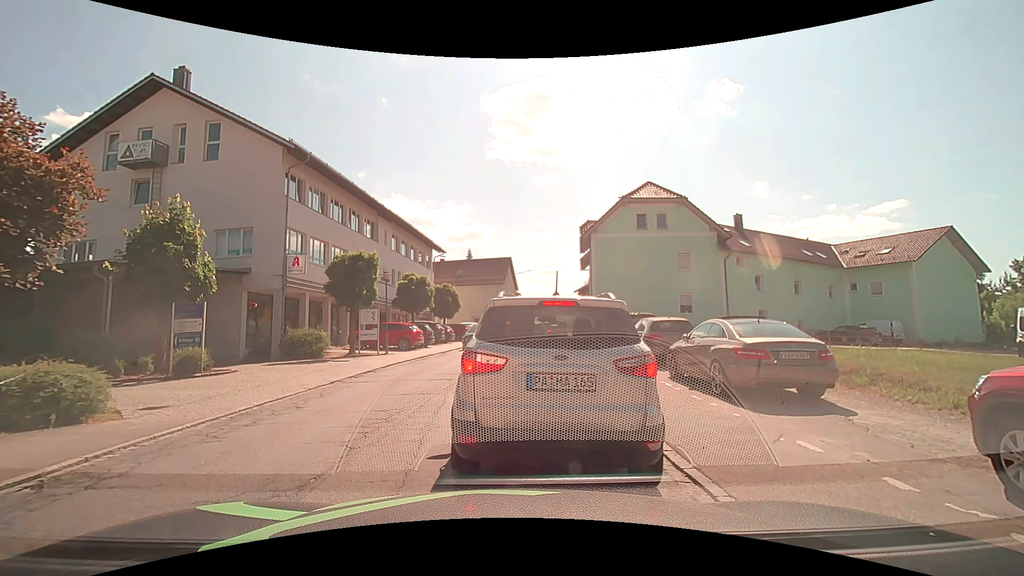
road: secondary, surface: asphalt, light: Day
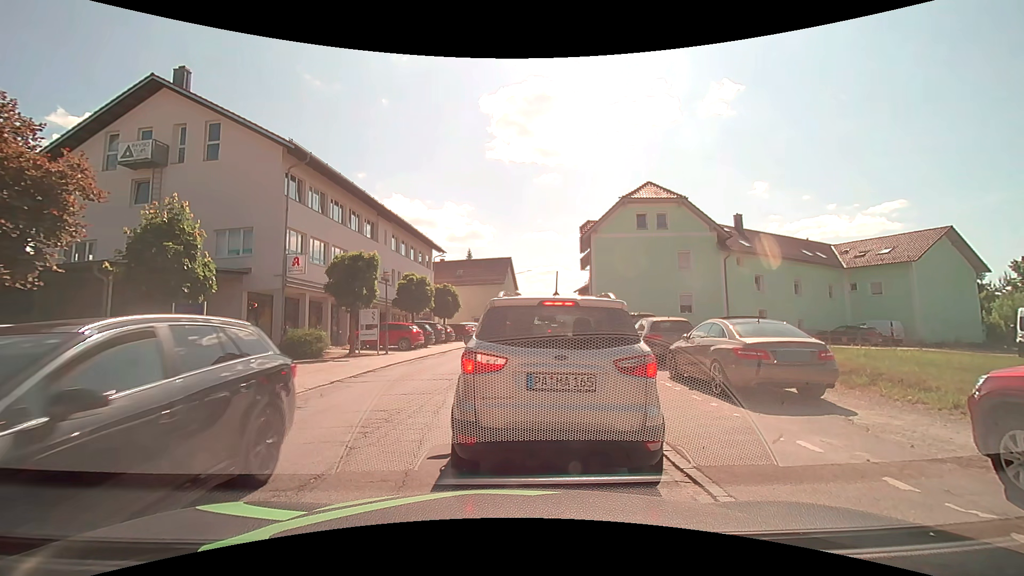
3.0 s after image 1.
(0.0, 0.0) m; 0°
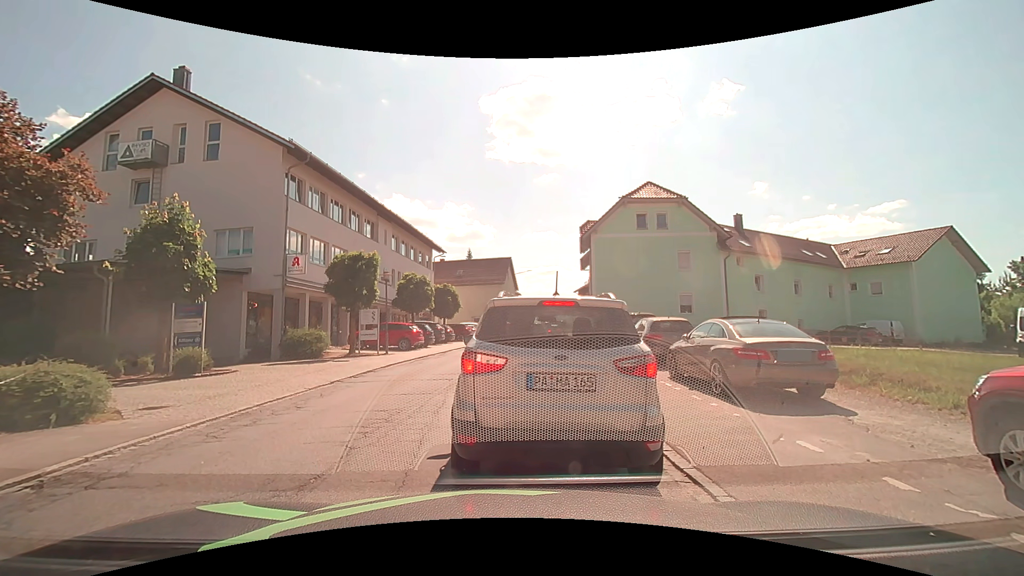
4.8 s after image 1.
(0.0, 0.0) m; 0°
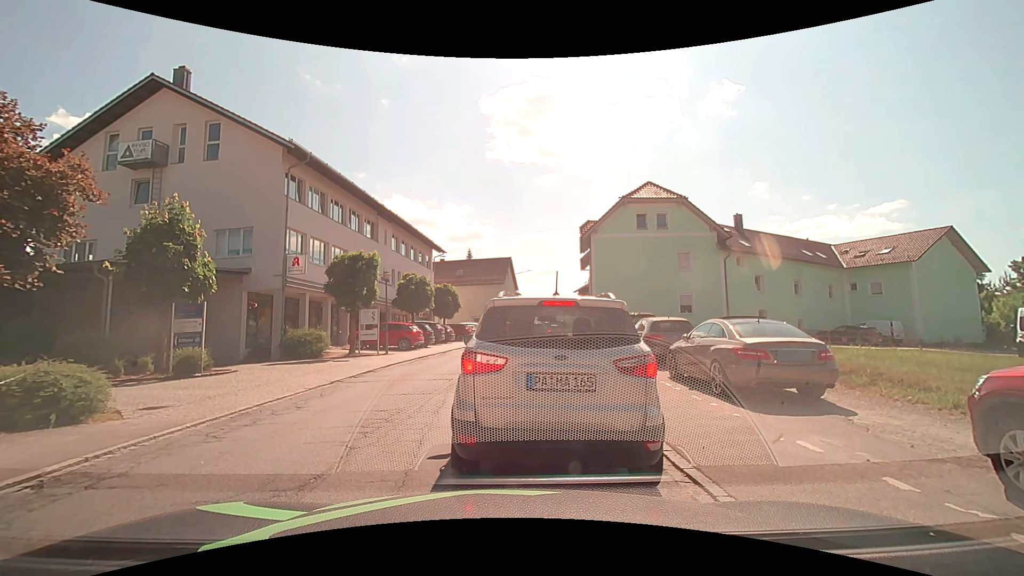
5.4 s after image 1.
(0.0, 0.0) m; 0°
